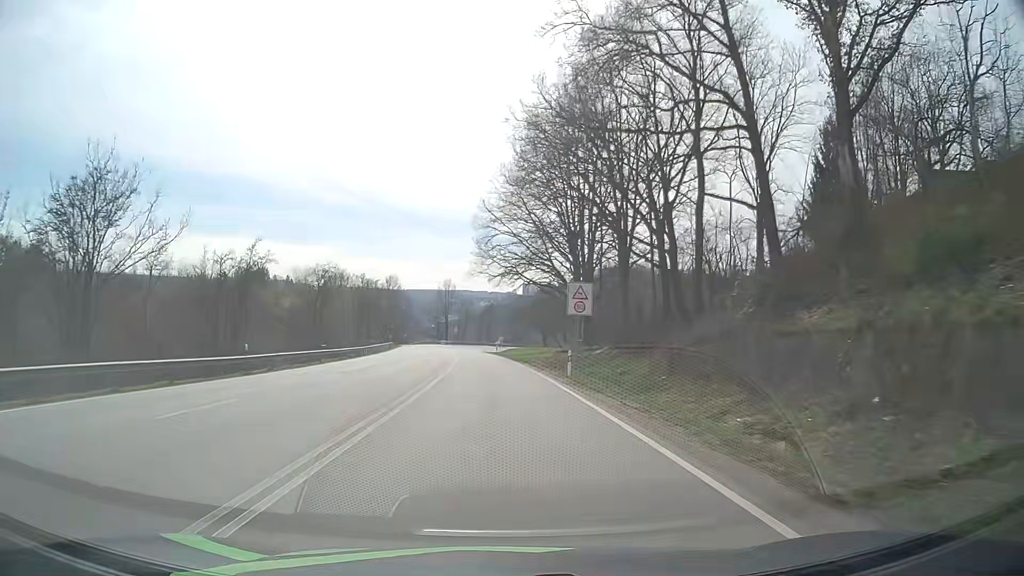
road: primary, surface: asphalt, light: Day
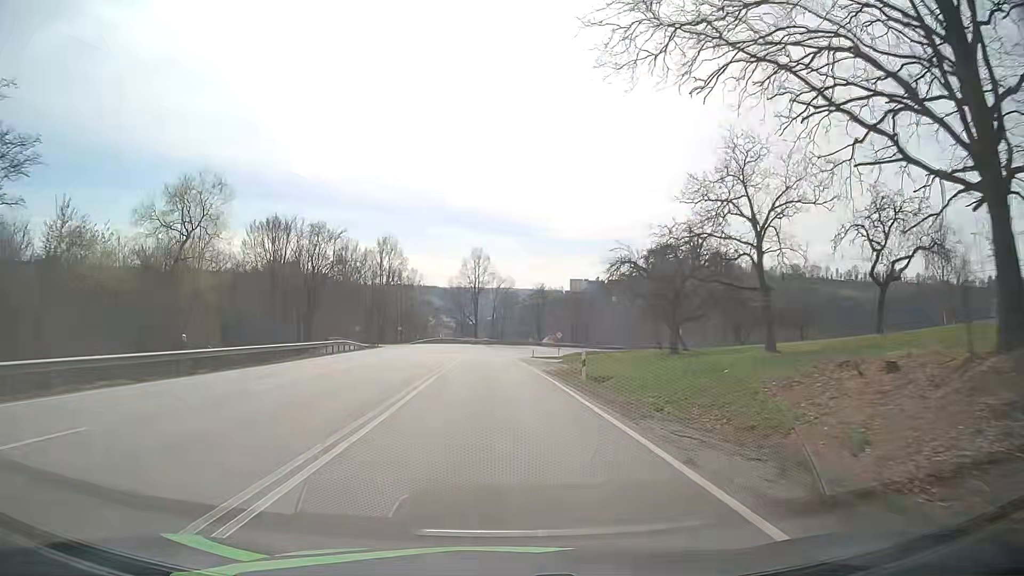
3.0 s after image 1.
(-2.1, +54.6) m; -4°
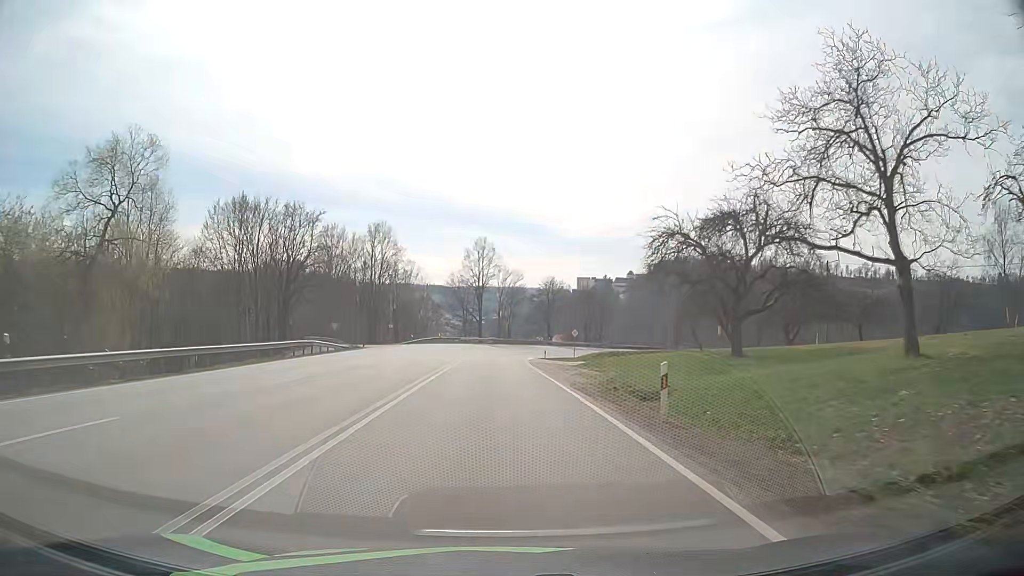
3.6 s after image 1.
(-0.1, +10.5) m; -1°
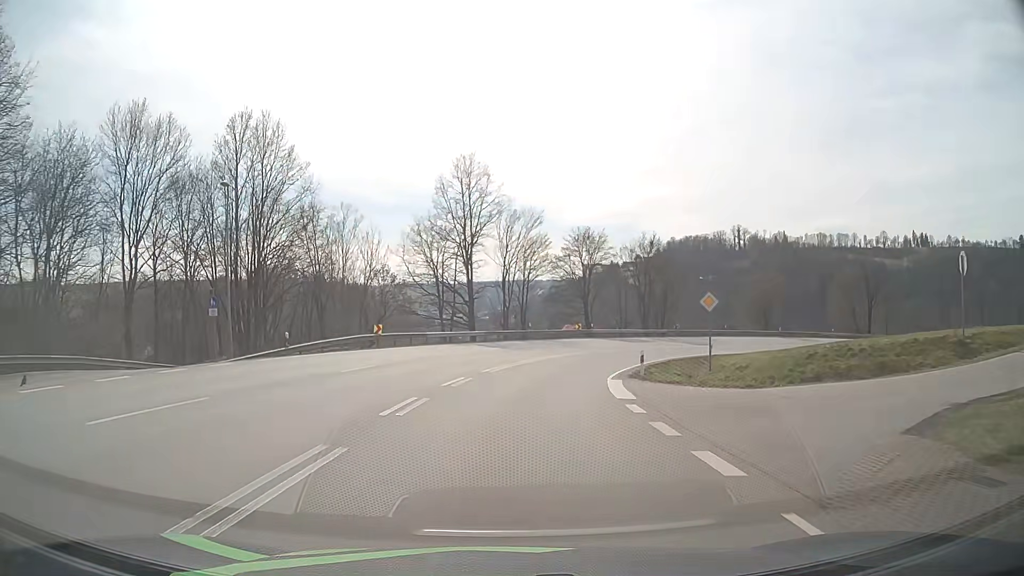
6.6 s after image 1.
(-0.2, +44.1) m; 0°
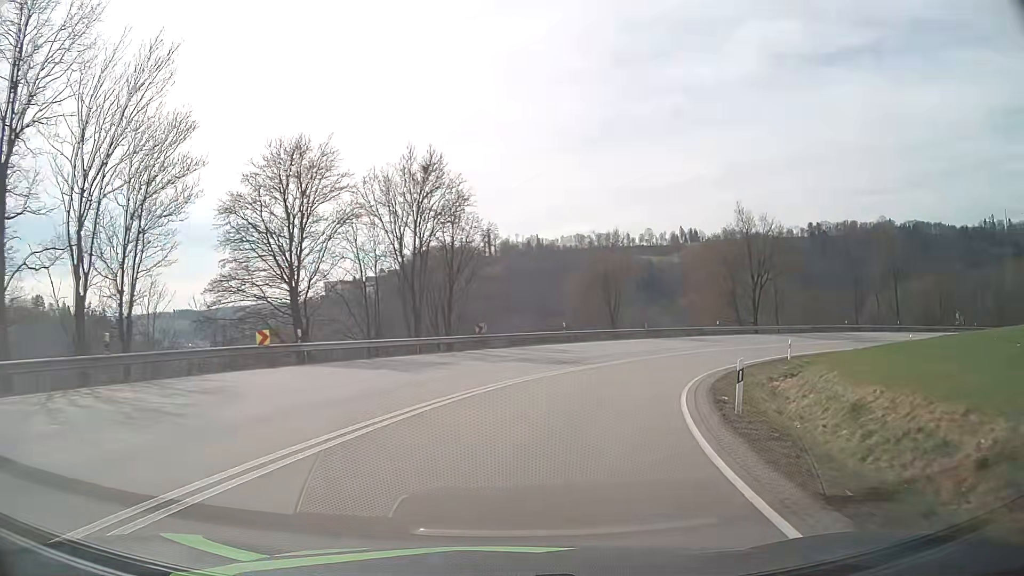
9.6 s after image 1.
(+5.3, +36.8) m; +21°
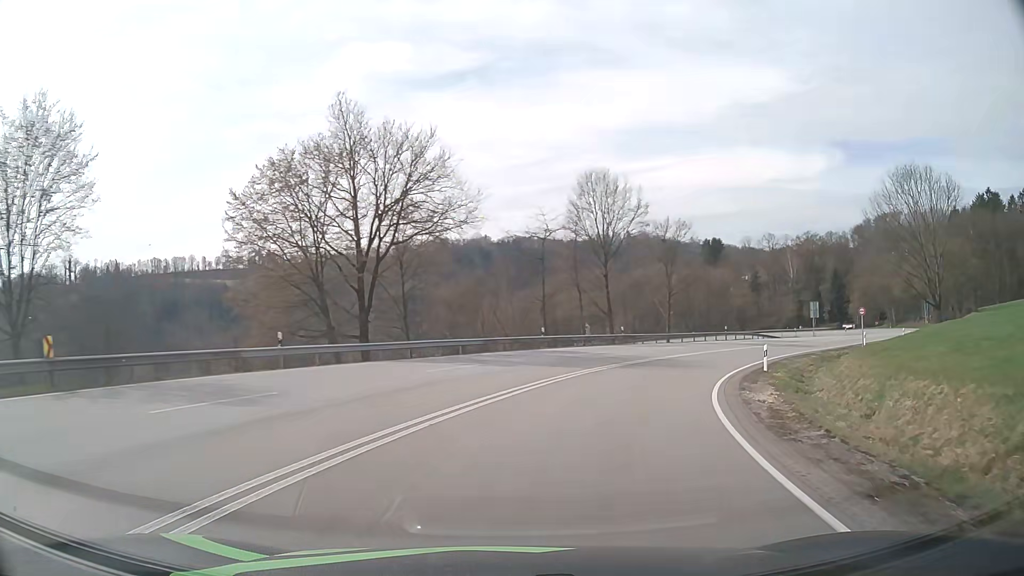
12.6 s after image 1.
(+10.9, +35.0) m; +36°
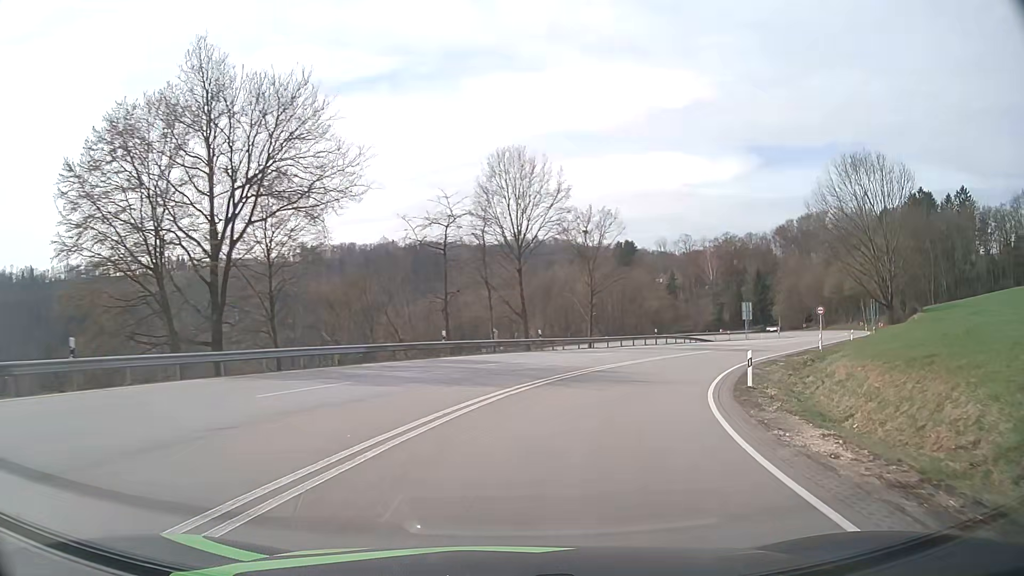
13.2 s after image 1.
(+0.5, +7.6) m; +8°
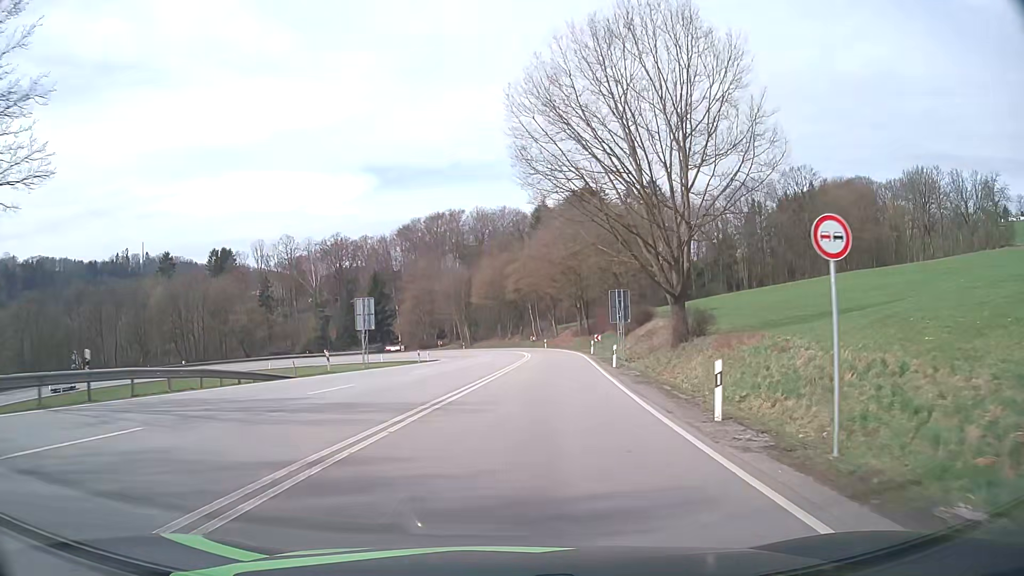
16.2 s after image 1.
(+12.4, +37.0) m; +33°
(0, +10) (+1, +20) (+2, +30) (+3, +40) (+4, +50) (+4, +60) (+4, +70) (+3, +80) (+1, +89) (-3, +99) m
